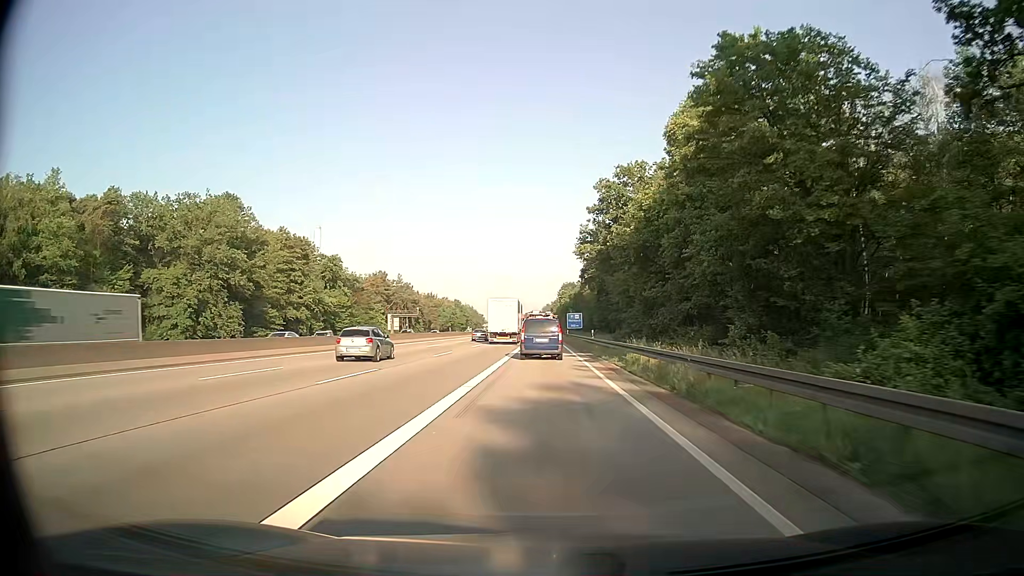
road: motorway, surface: asphalt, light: Day
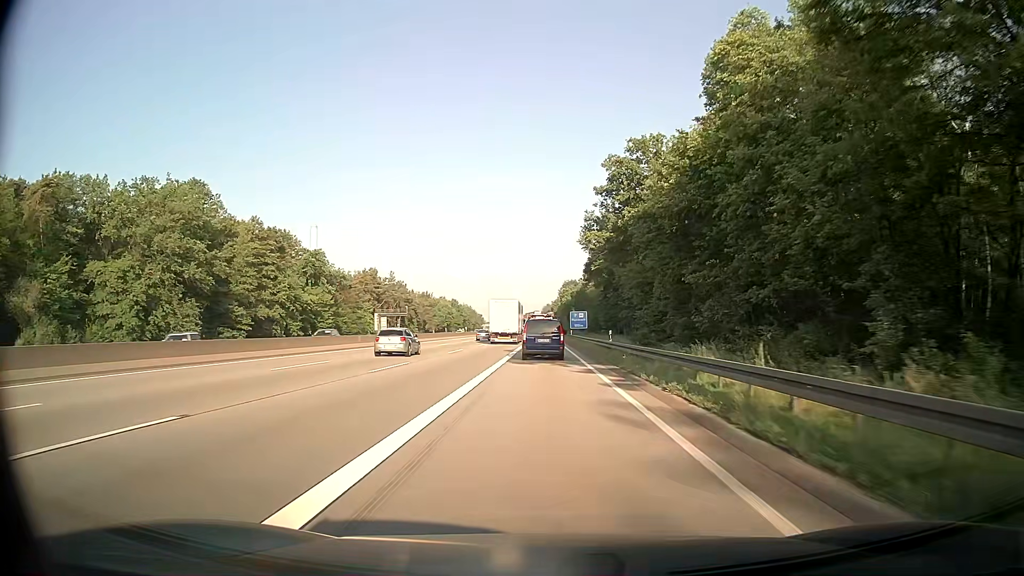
(0.0, +12.9) m; 0°
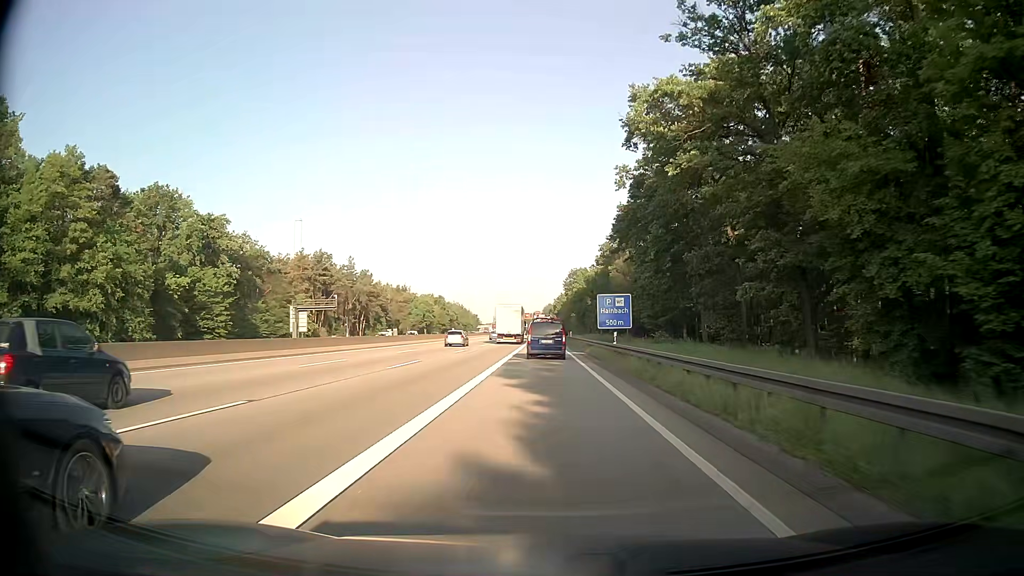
(-0.3, +51.3) m; 0°
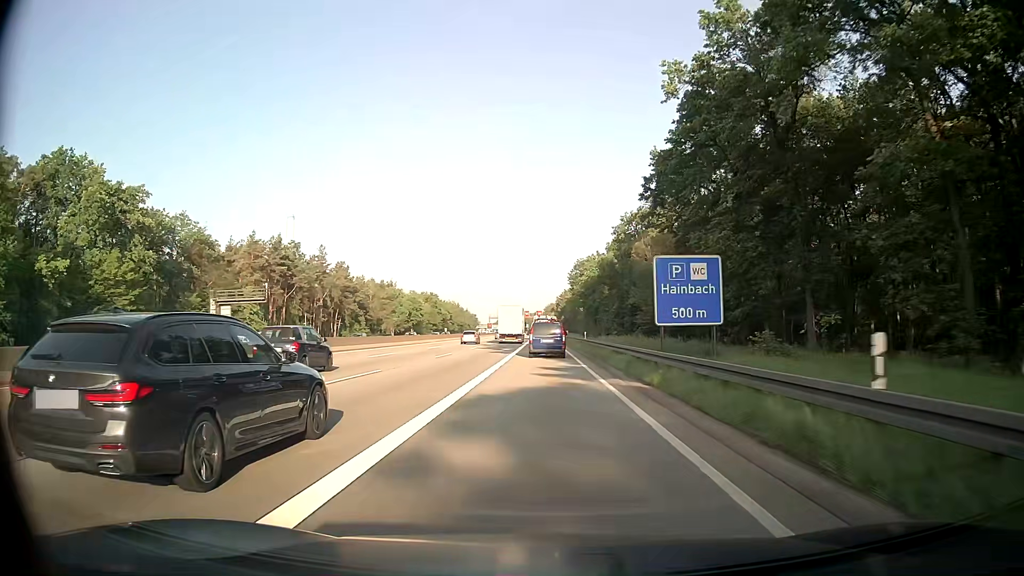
(0.0, +25.8) m; 0°
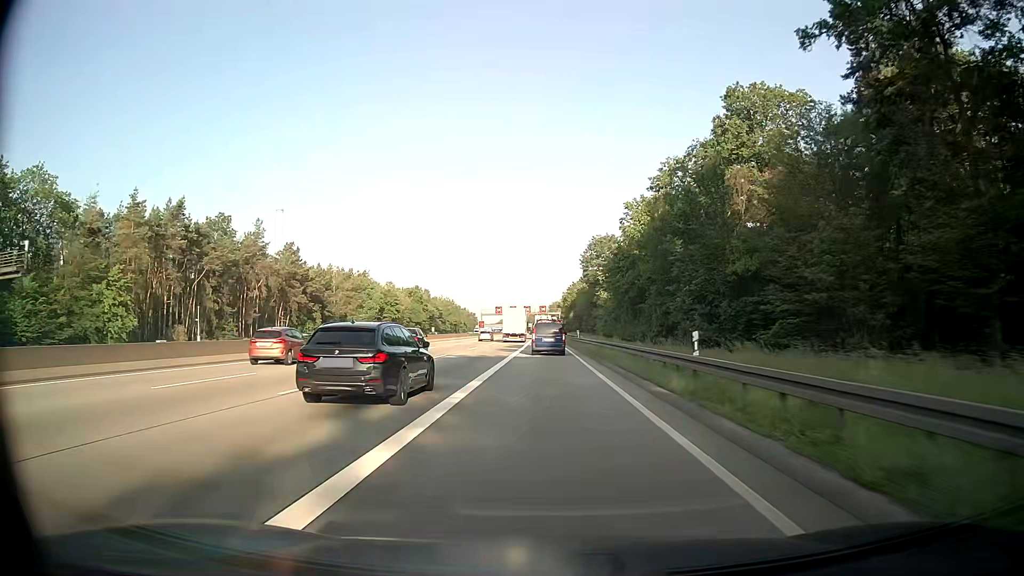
(0.0, +39.1) m; 0°
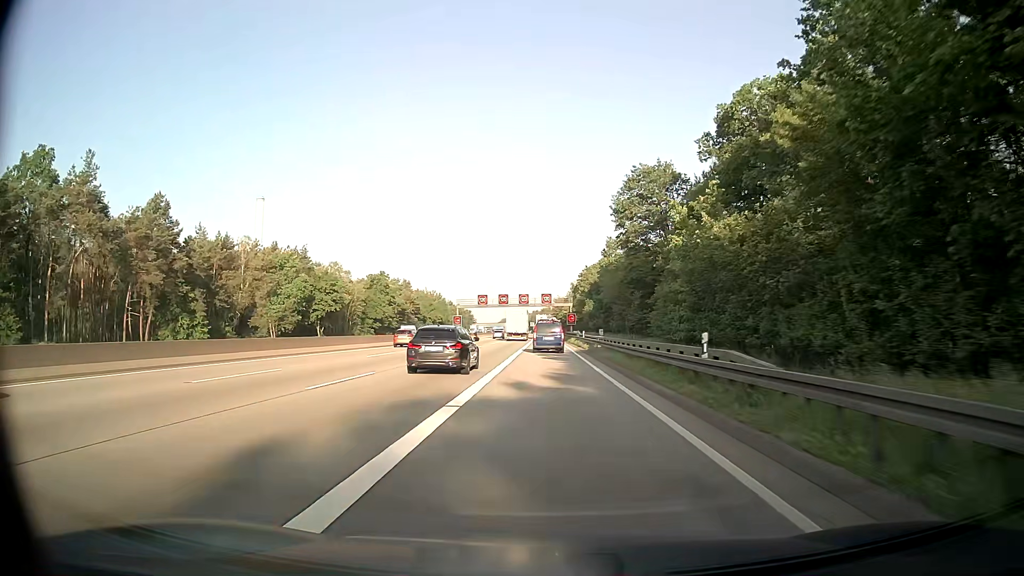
(-0.2, +52.8) m; 0°
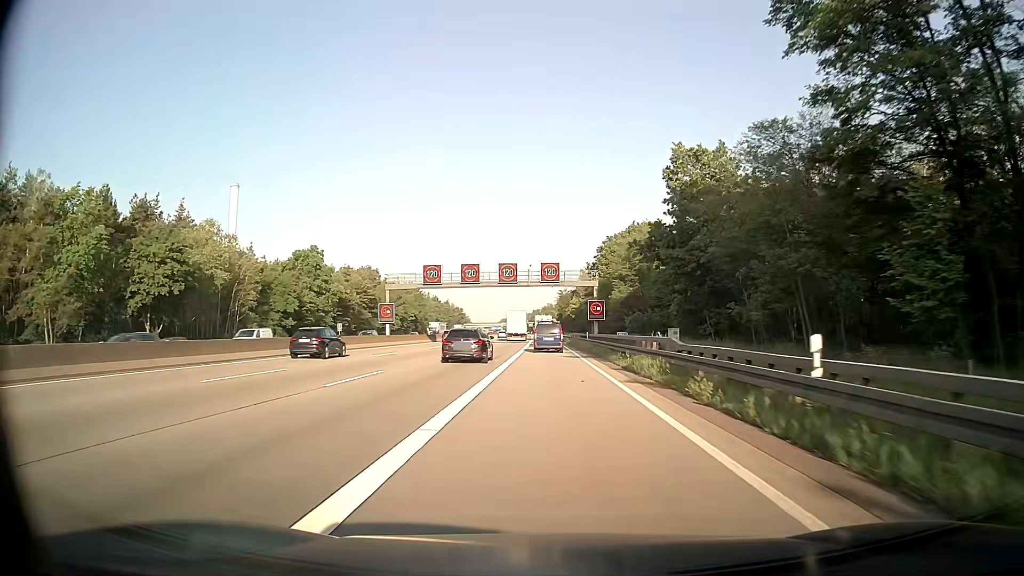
(-0.2, +53.5) m; 0°
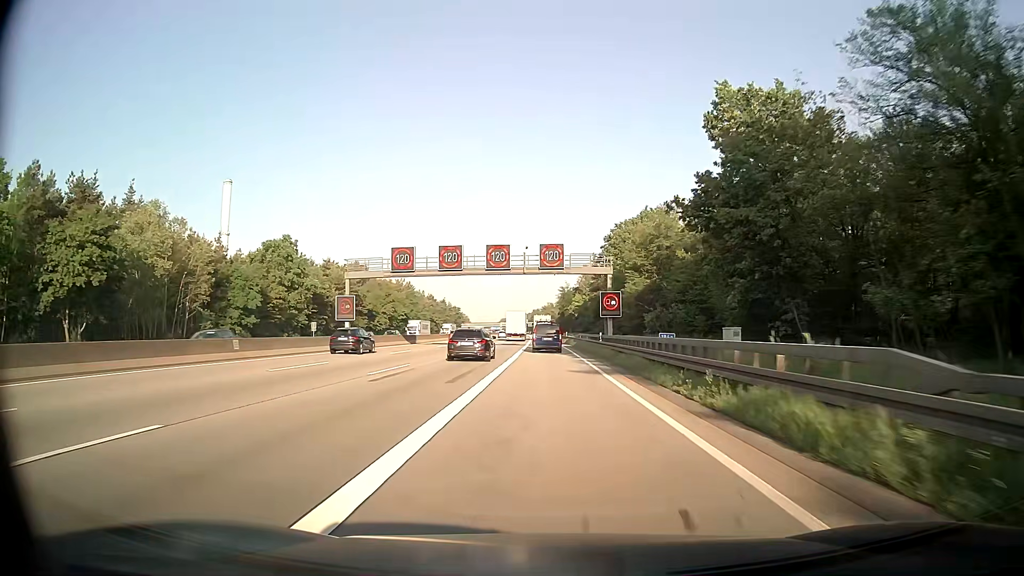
(0.0, +13.5) m; 0°
(0, +10) (0, +20) (0, +30) (0, +40) (0, +50) (0, +60) (0, +70) (0, +80) (0, +90) (0, +100) m
